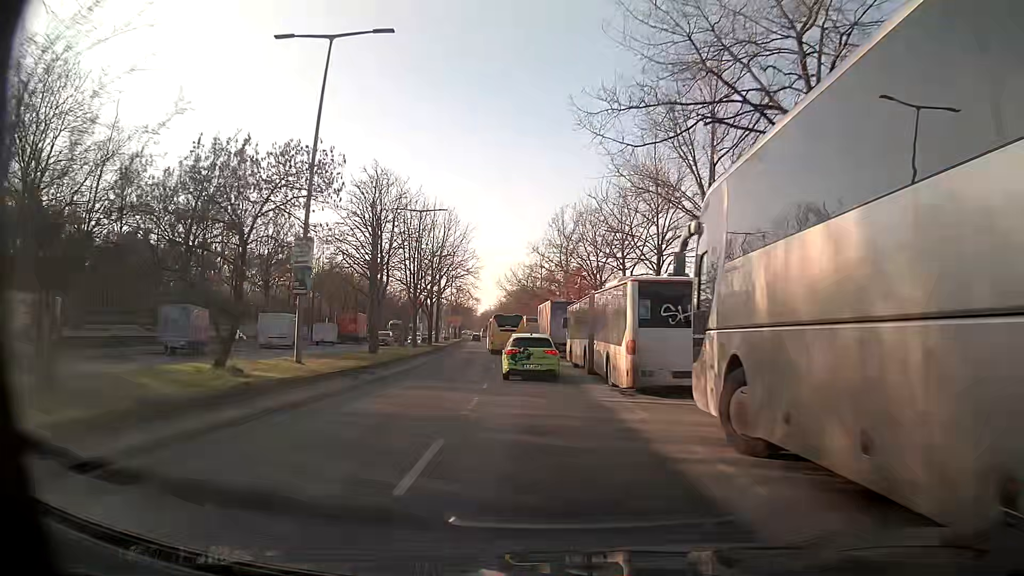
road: secondary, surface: asphalt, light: Day
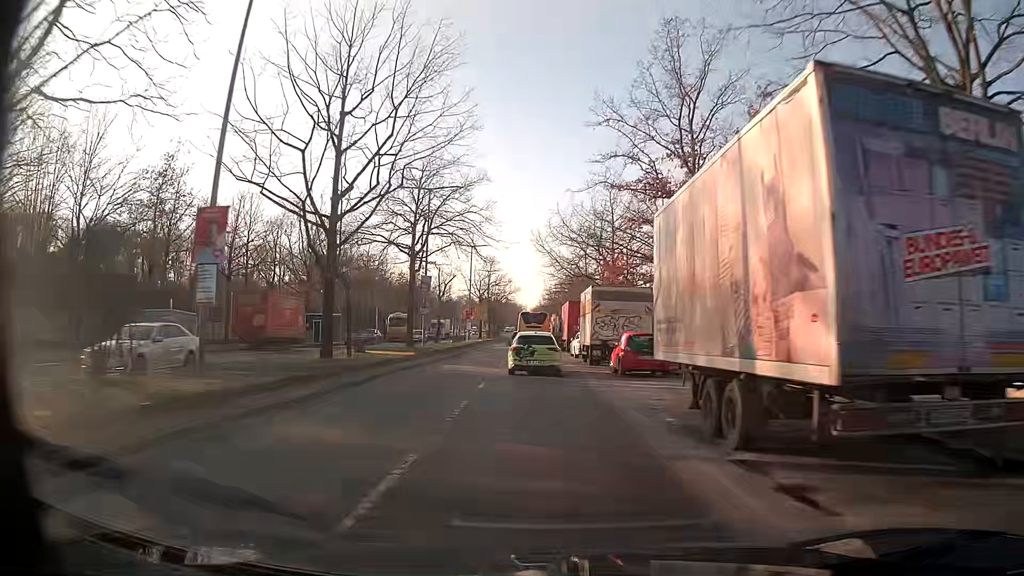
(-1.0, +37.3) m; -4°
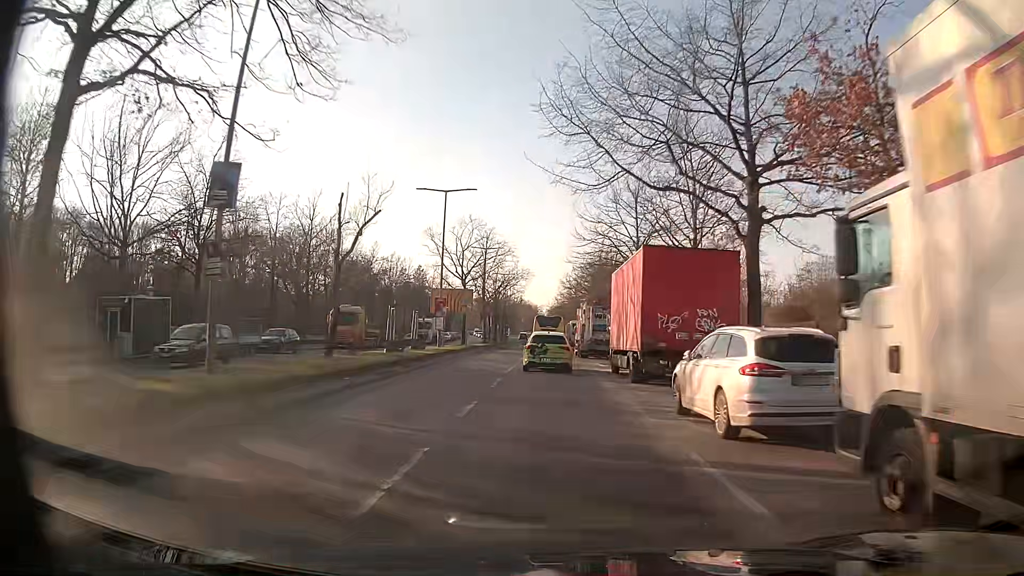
(-0.4, +29.9) m; 0°
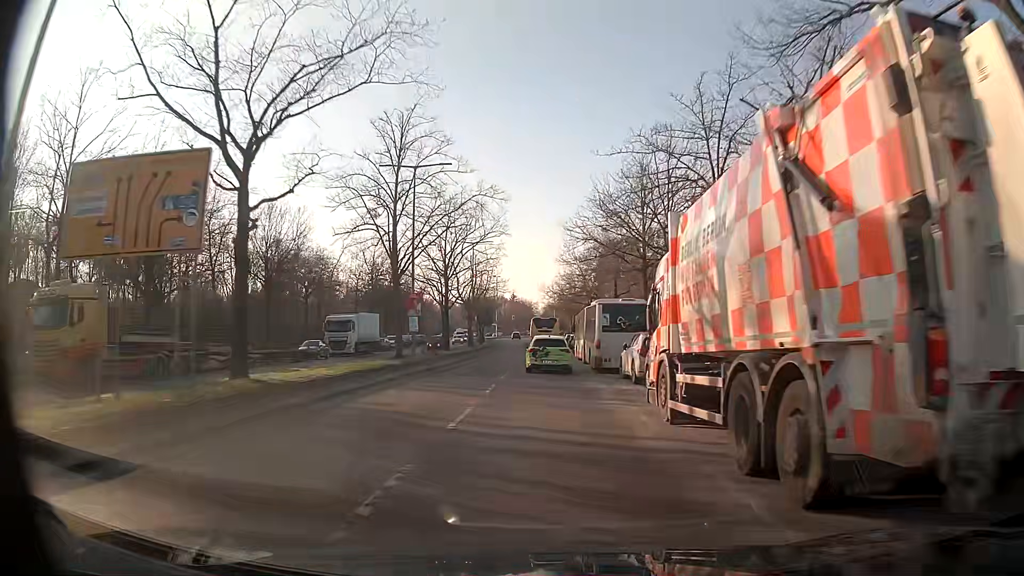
(-0.5, +37.2) m; -1°
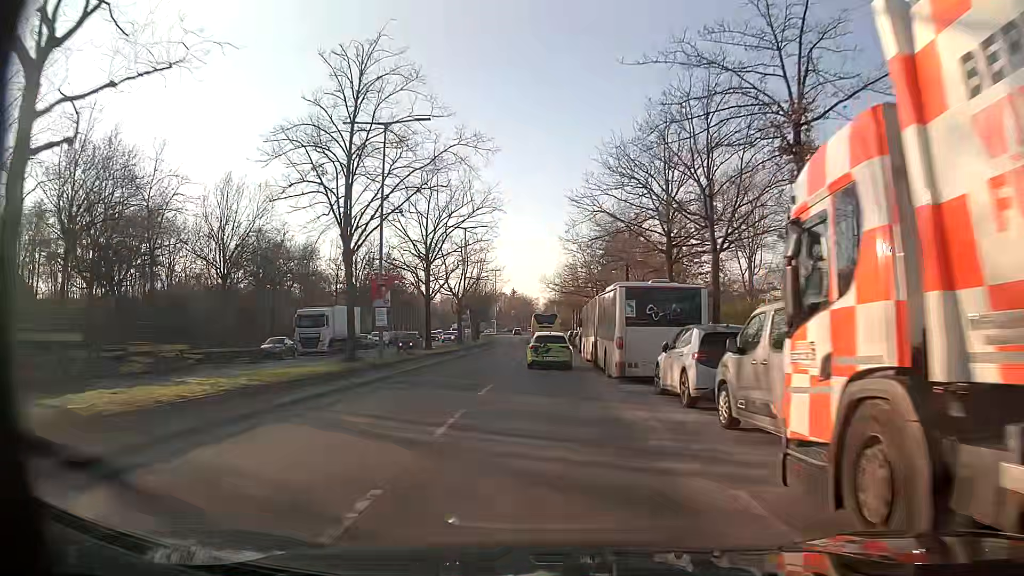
(0.0, +7.3) m; 0°
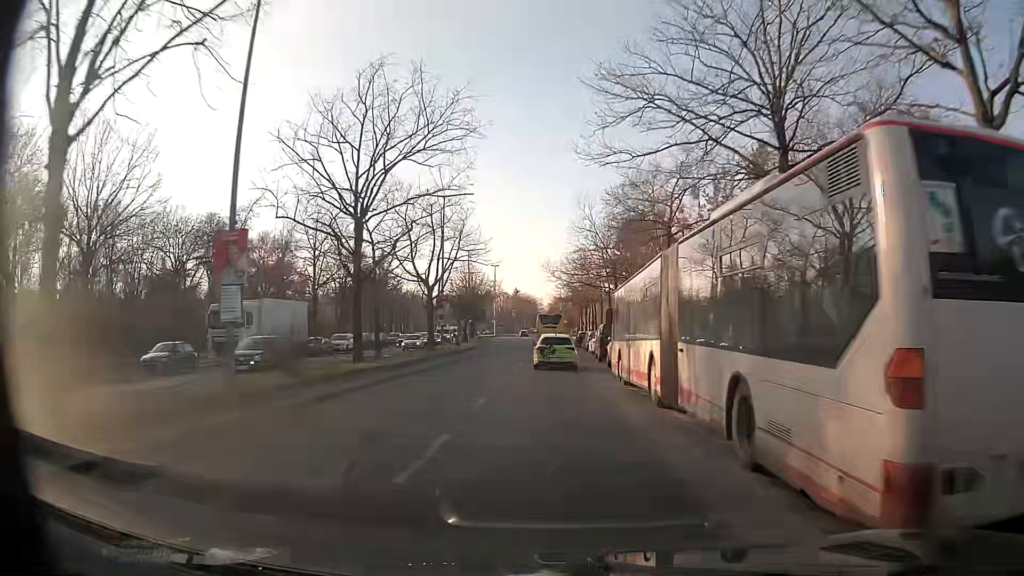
(0.0, +14.7) m; 0°
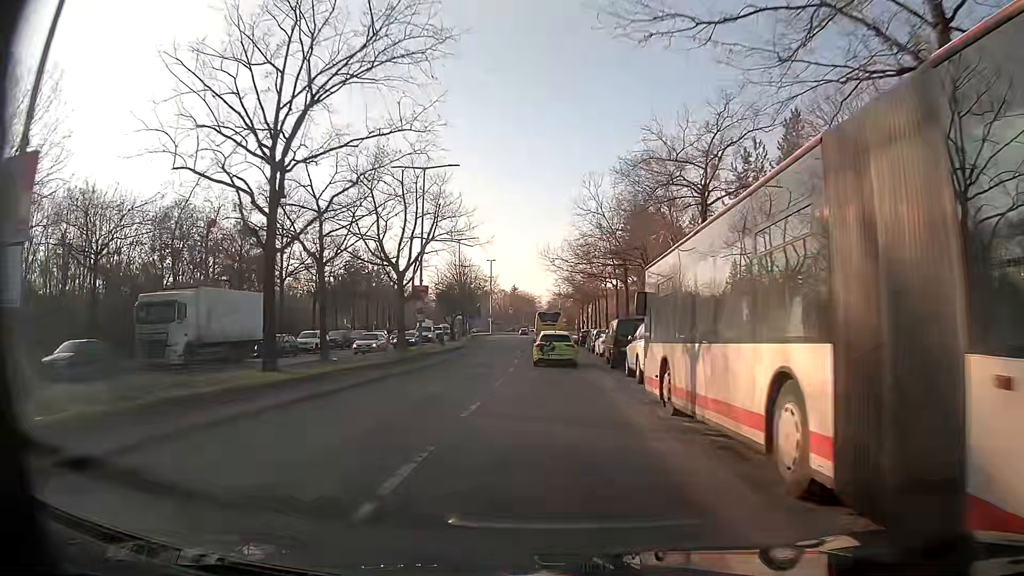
(0.0, +7.4) m; 0°
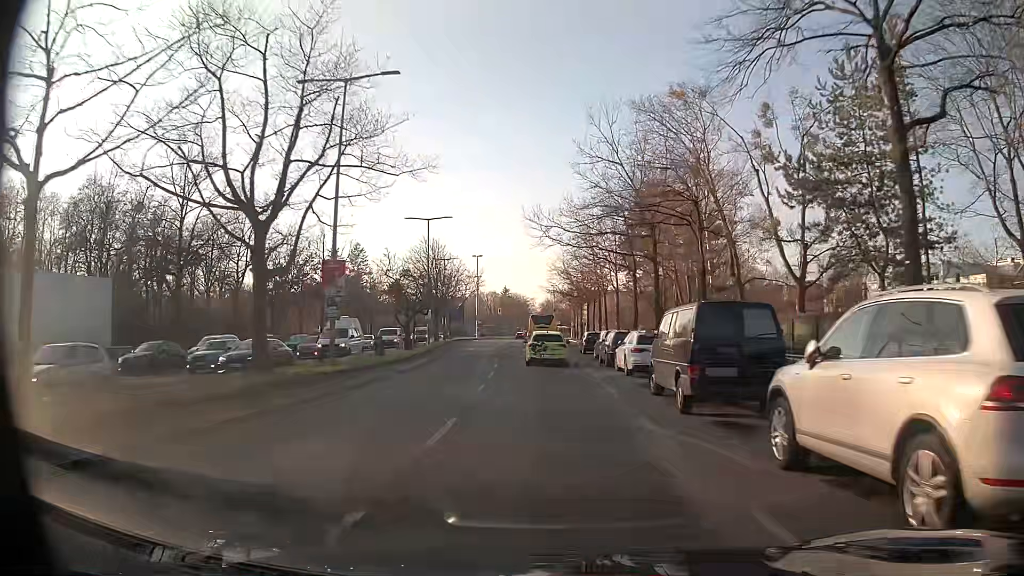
(+0.1, +14.8) m; 0°
(0, +10) (0, +20) (0, +30) (0, +40) (0, +50) (0, +60) (0, +70) (0, +80) (0, +90) (0, +100) m
